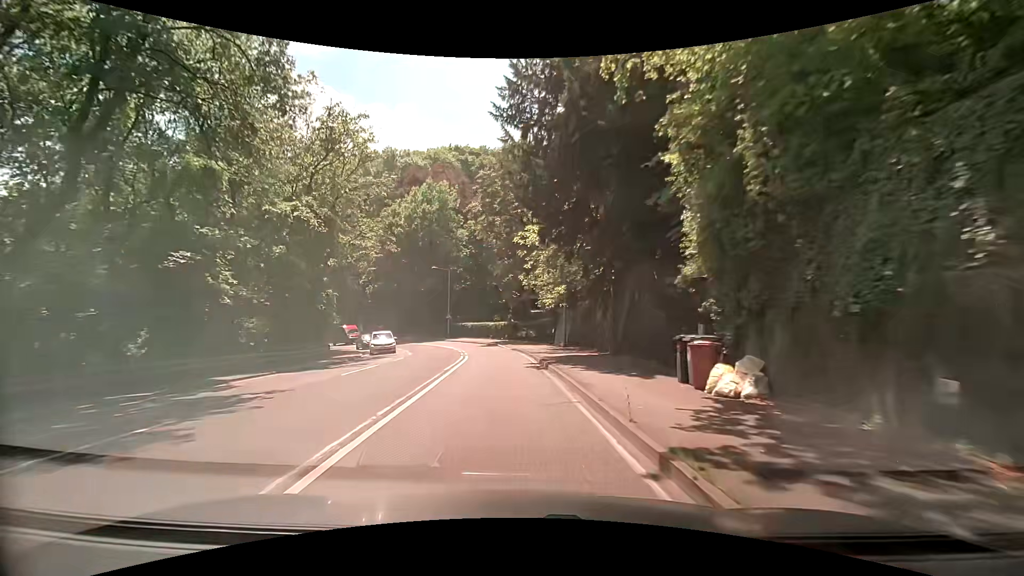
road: secondary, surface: asphalt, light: Day
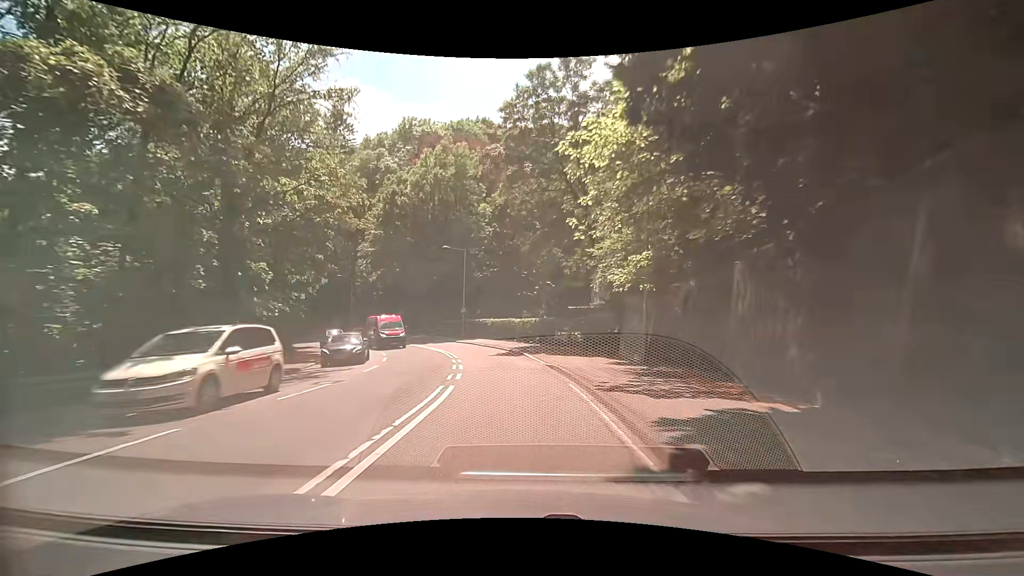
(-0.3, +13.6) m; -3°
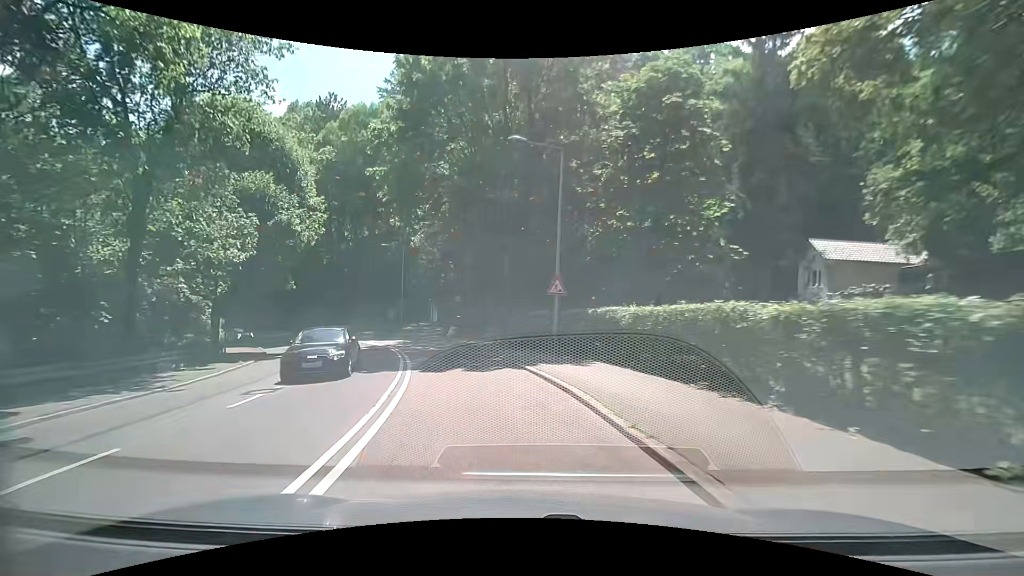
(-2.1, +26.5) m; -12°
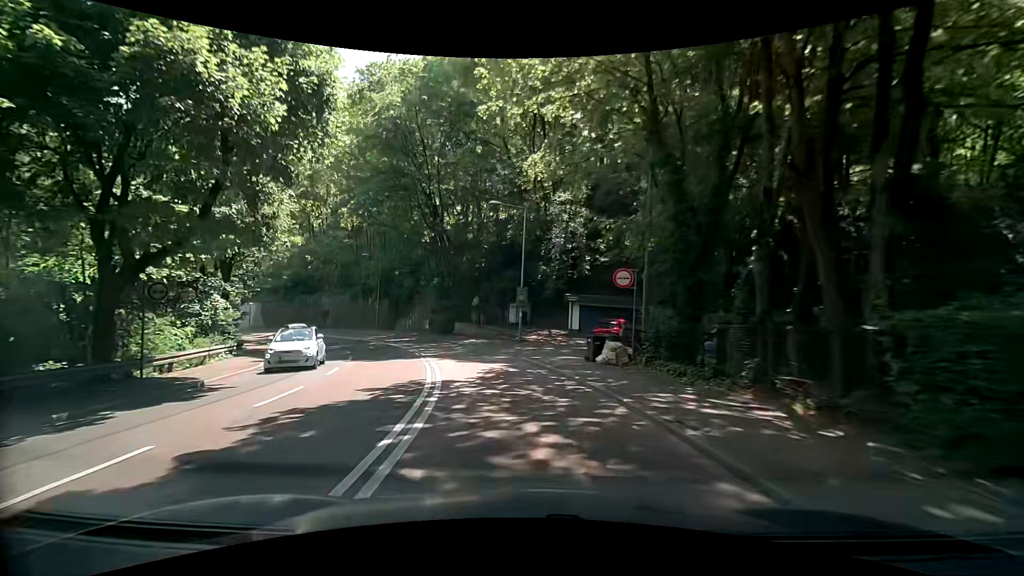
(-3.0, +19.4) m; -17°
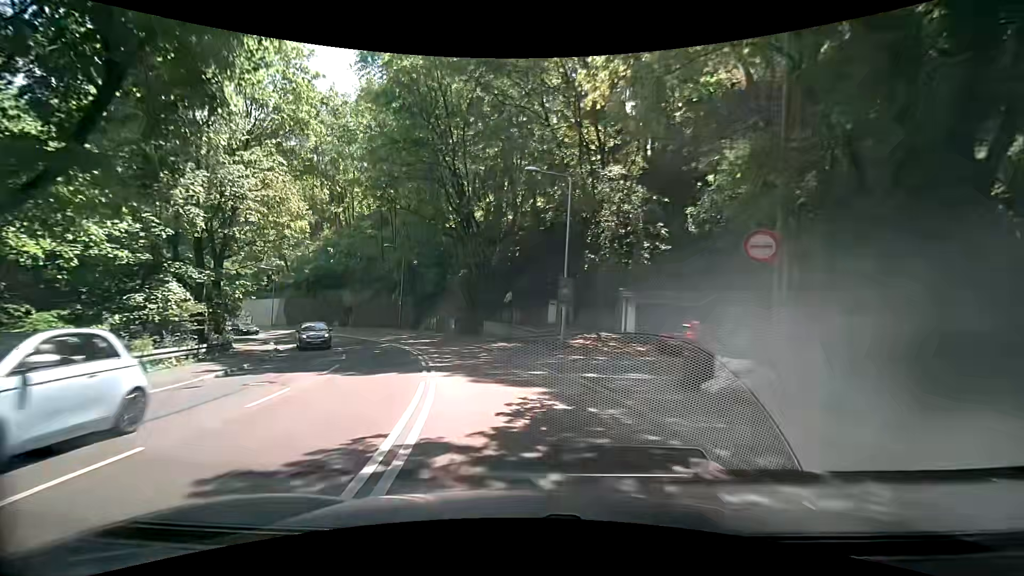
(-0.3, +6.5) m; -4°
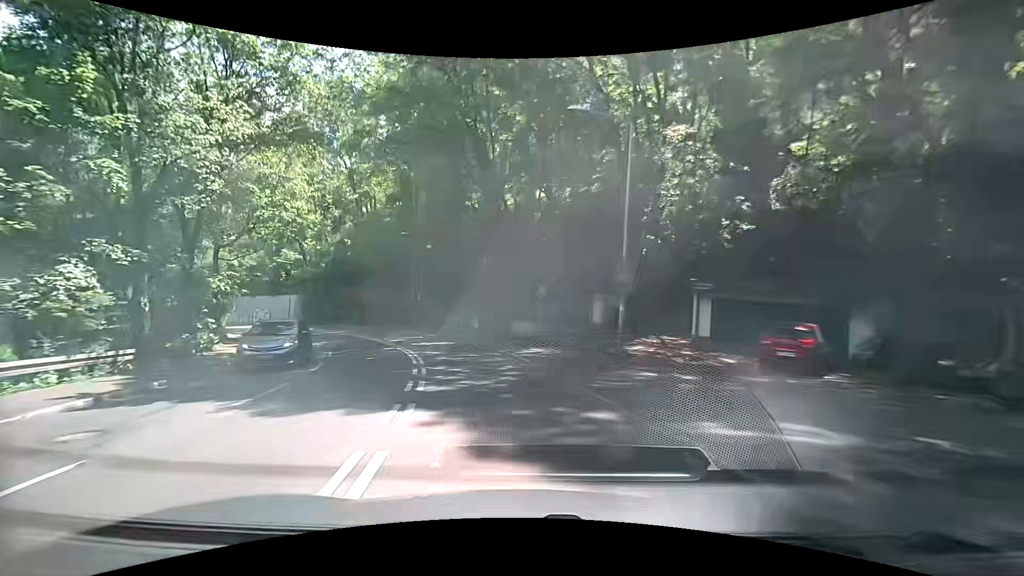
(-0.2, +6.5) m; -4°
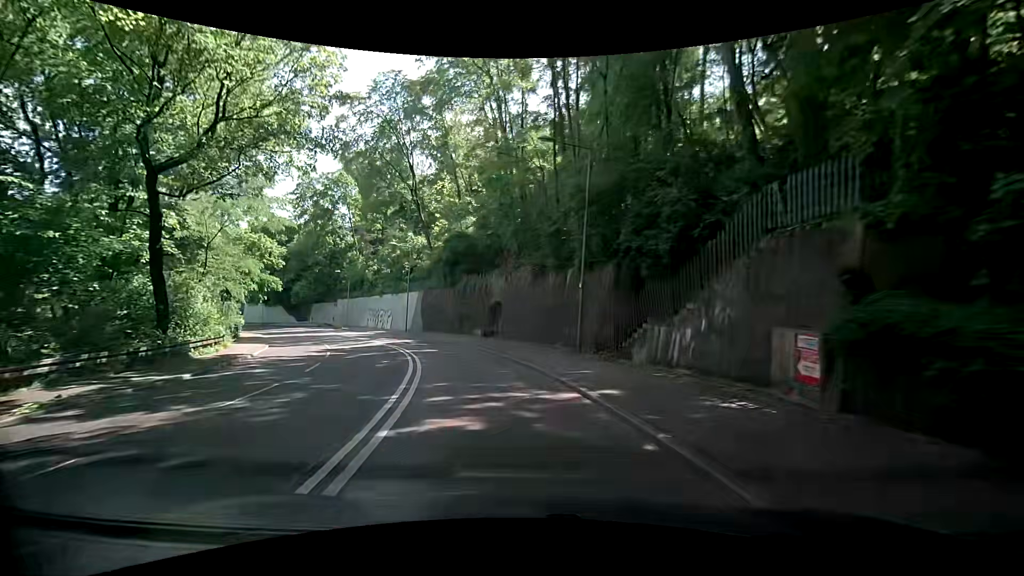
(-4.1, +25.1) m; -20°
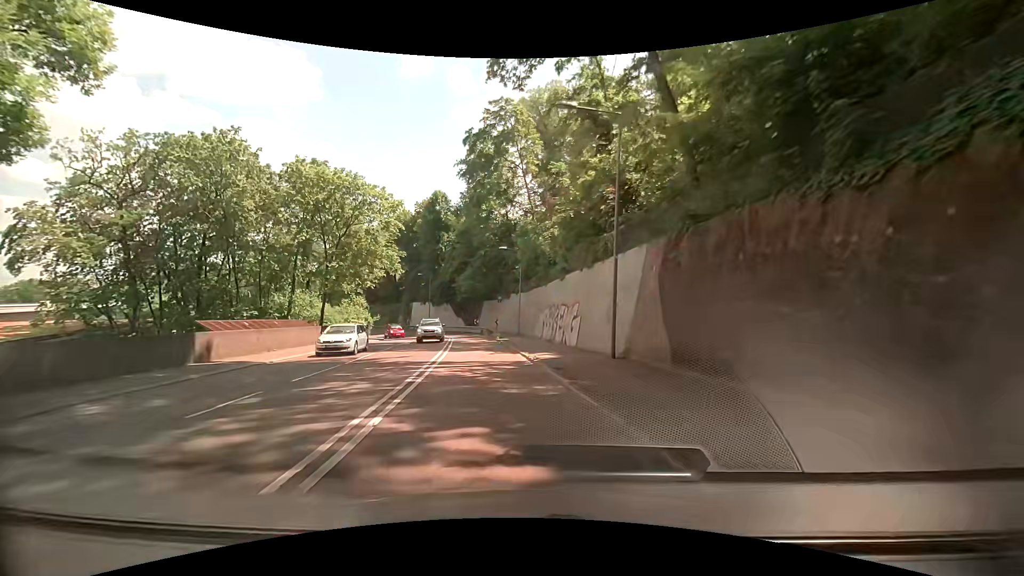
(-6.7, +32.1) m; -24°
